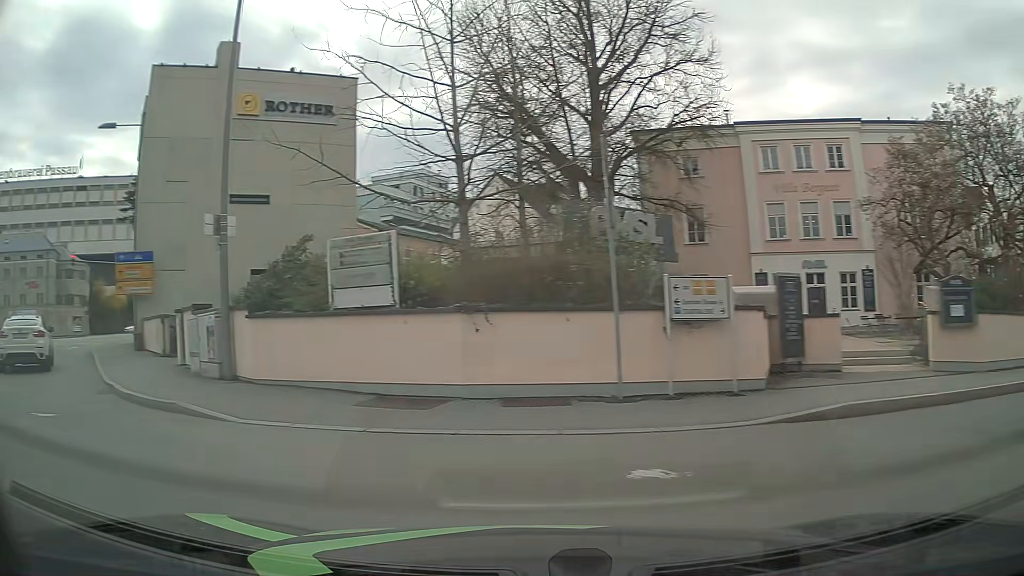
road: residential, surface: asphalt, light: Day
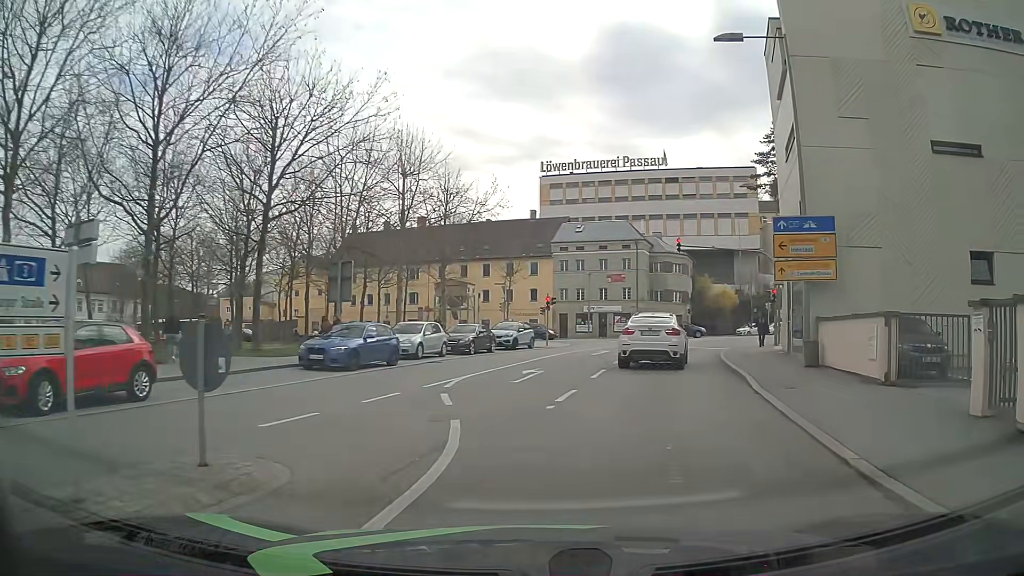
(-6.5, +8.4) m; -48°
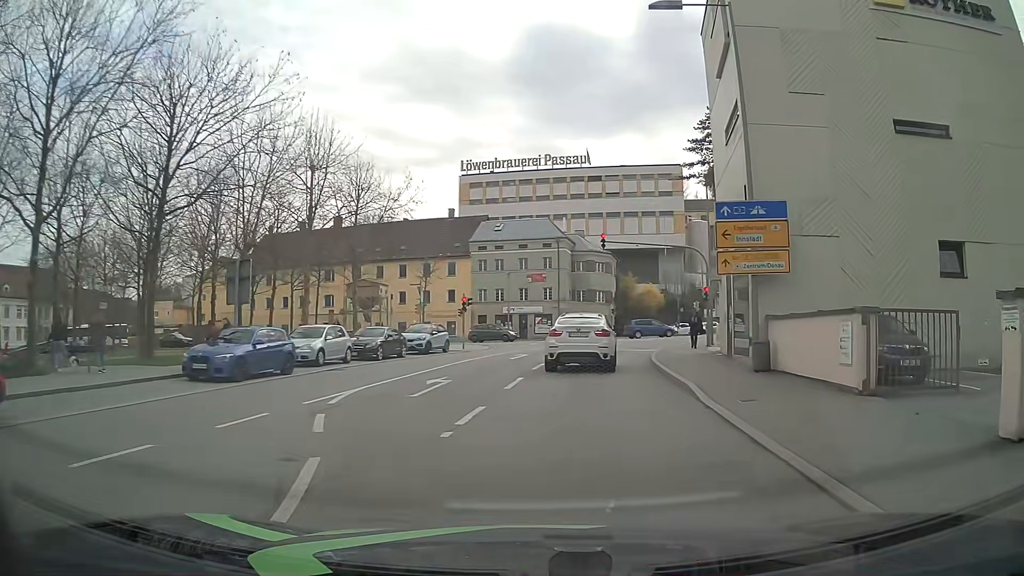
(+0.1, +2.5) m; +6°
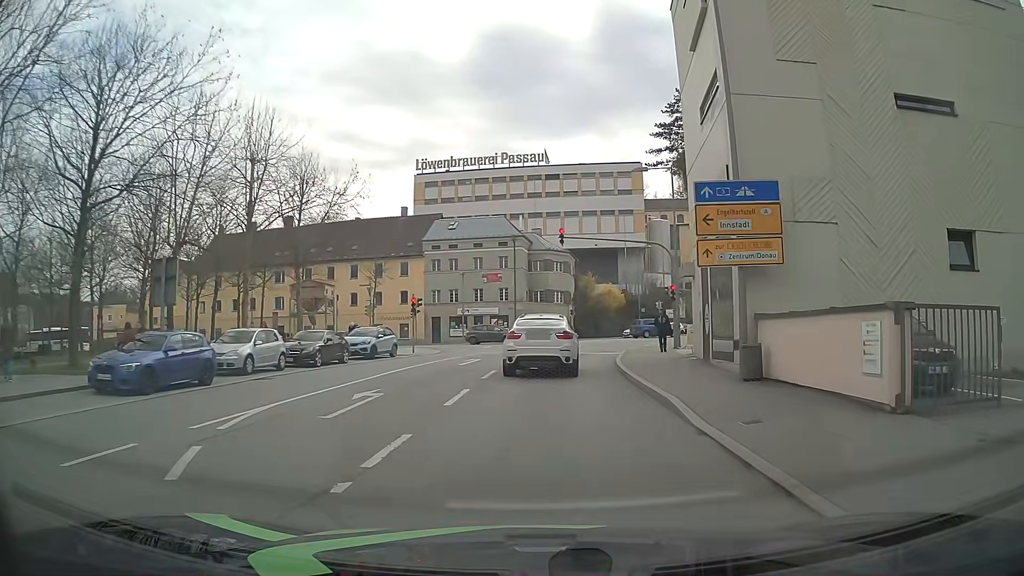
(0.0, +2.6) m; +2°
